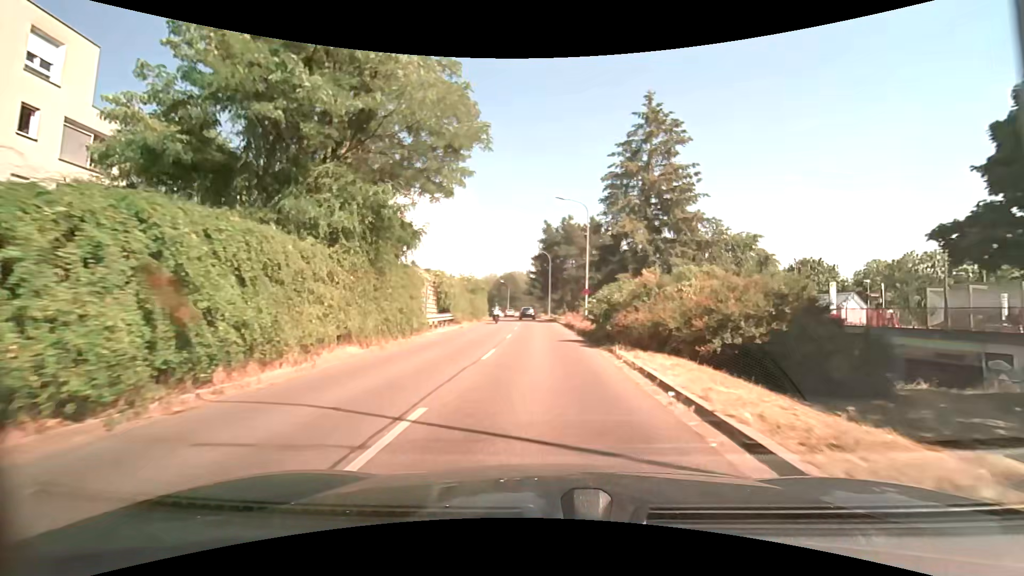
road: tertiary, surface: asphalt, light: Day
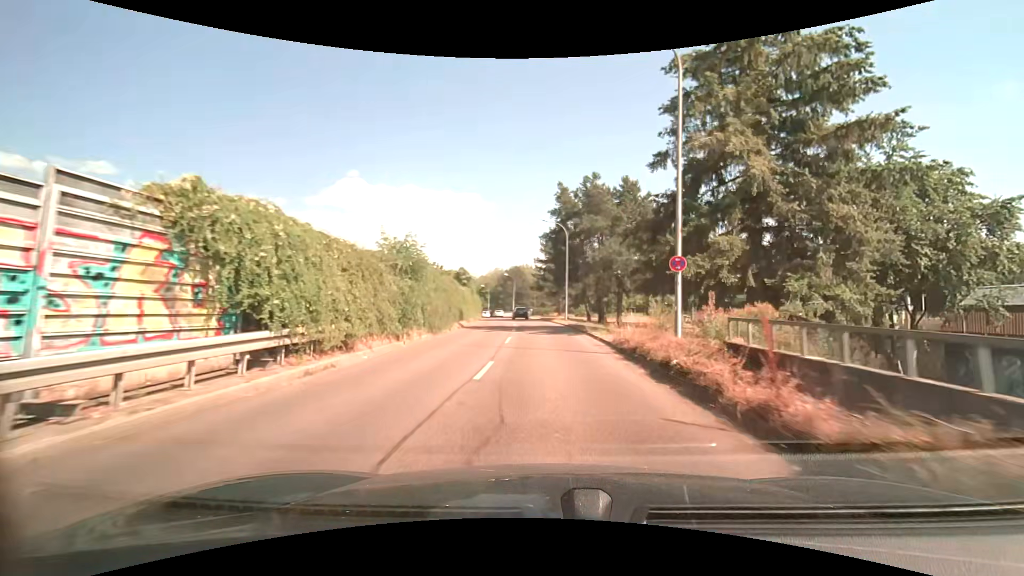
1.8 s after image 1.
(0.0, +21.5) m; -1°
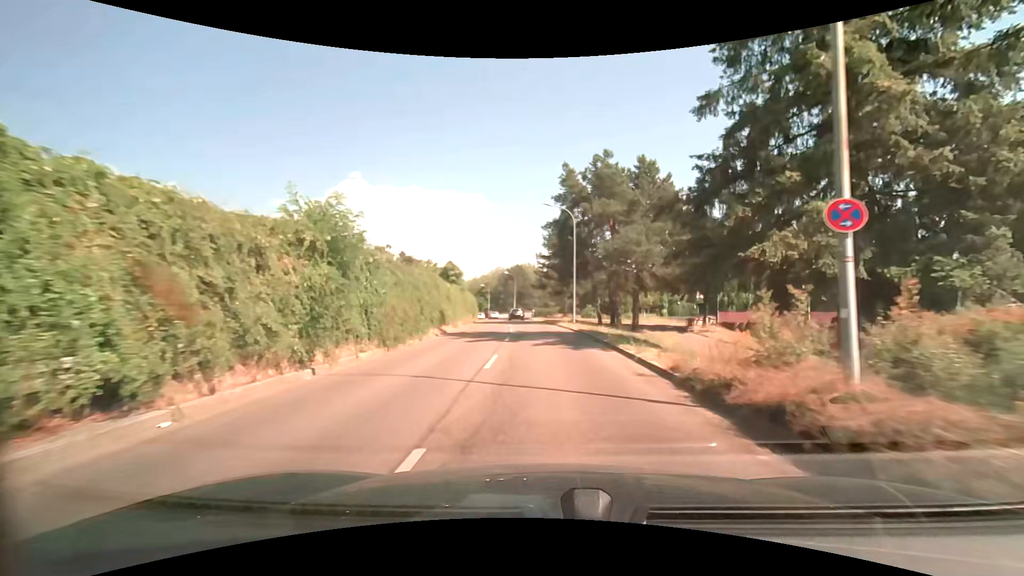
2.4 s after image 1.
(0.0, +7.2) m; 0°
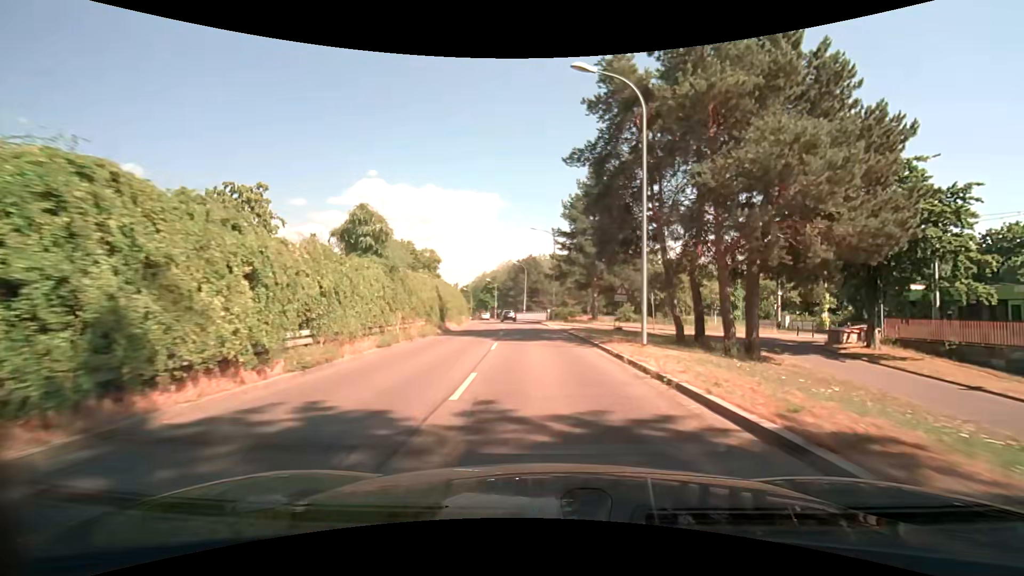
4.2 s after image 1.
(-0.2, +21.6) m; -2°
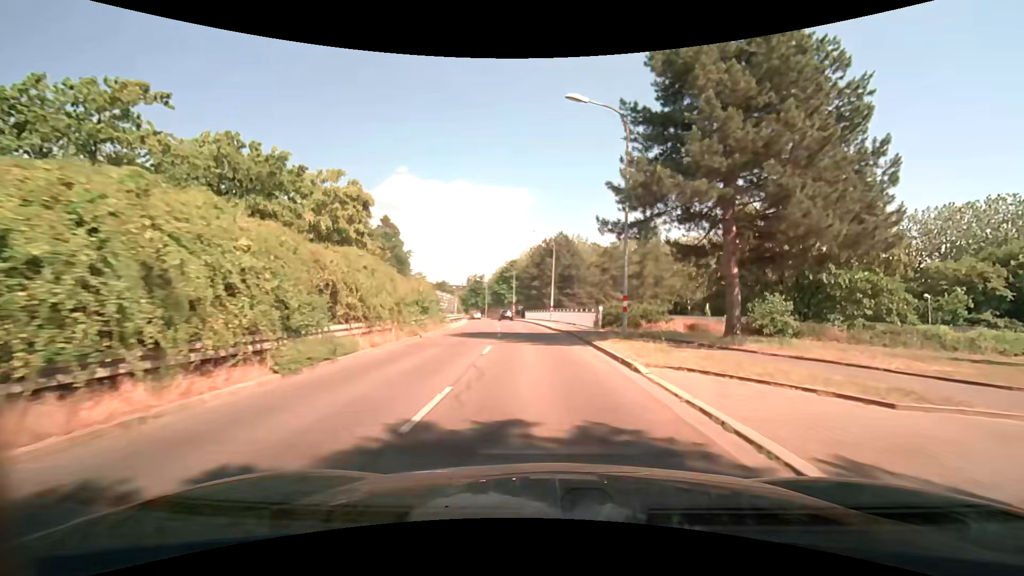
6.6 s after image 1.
(-0.8, +29.0) m; -3°
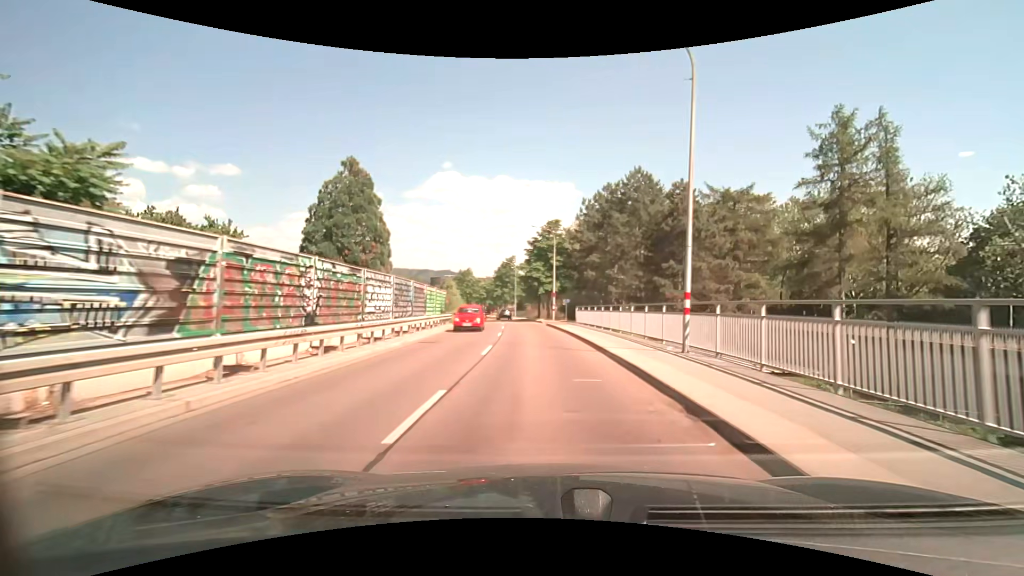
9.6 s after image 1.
(-1.8, +36.4) m; -5°
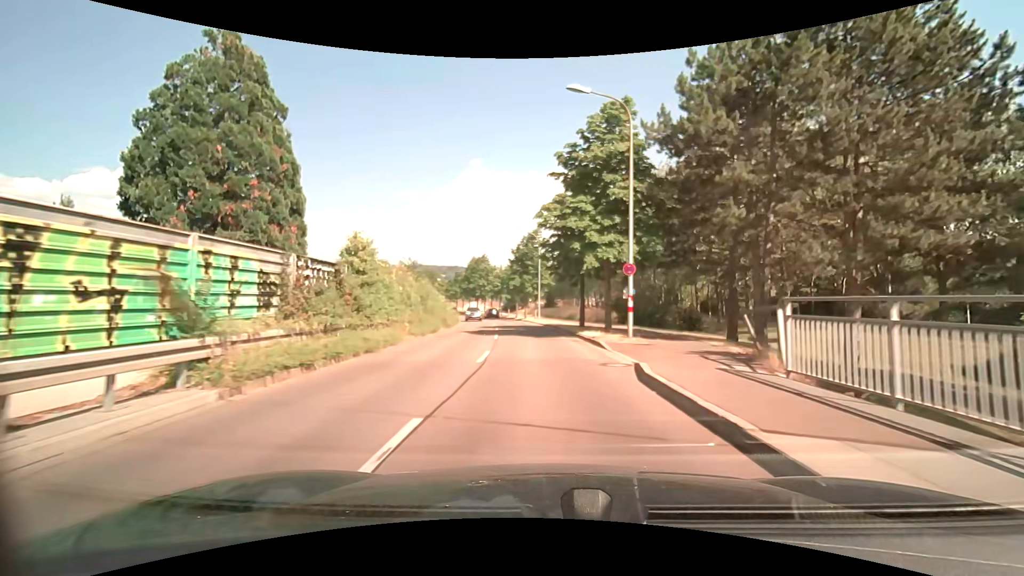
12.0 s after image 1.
(-0.9, +29.1) m; -4°
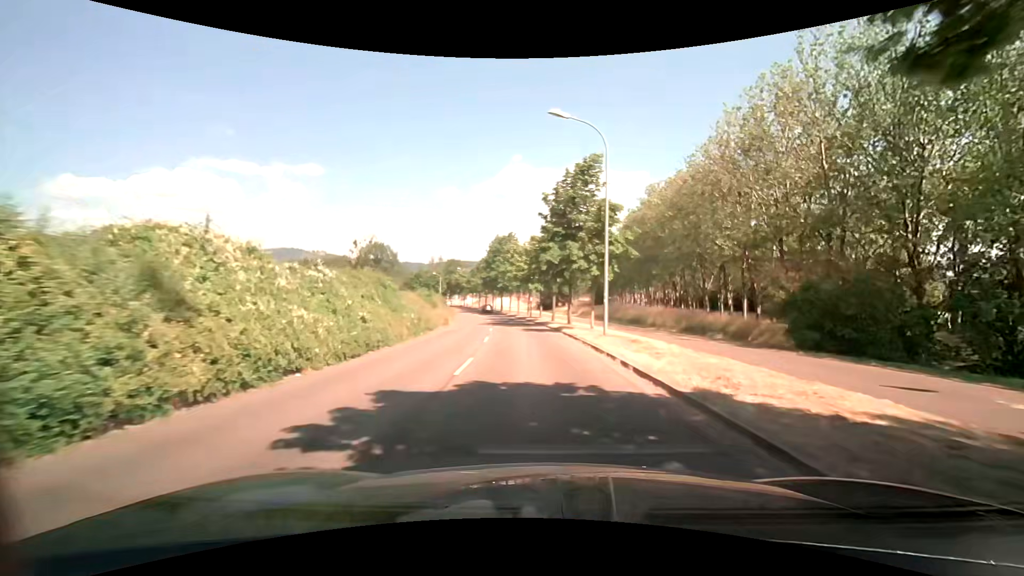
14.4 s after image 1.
(-1.1, +29.0) m; -5°
(0, +10) (0, +20) (-1, +30) (-2, +40) (-3, +50) (-5, +60) (-6, +70) (-9, +79) (-11, +89) (-14, +99) m
